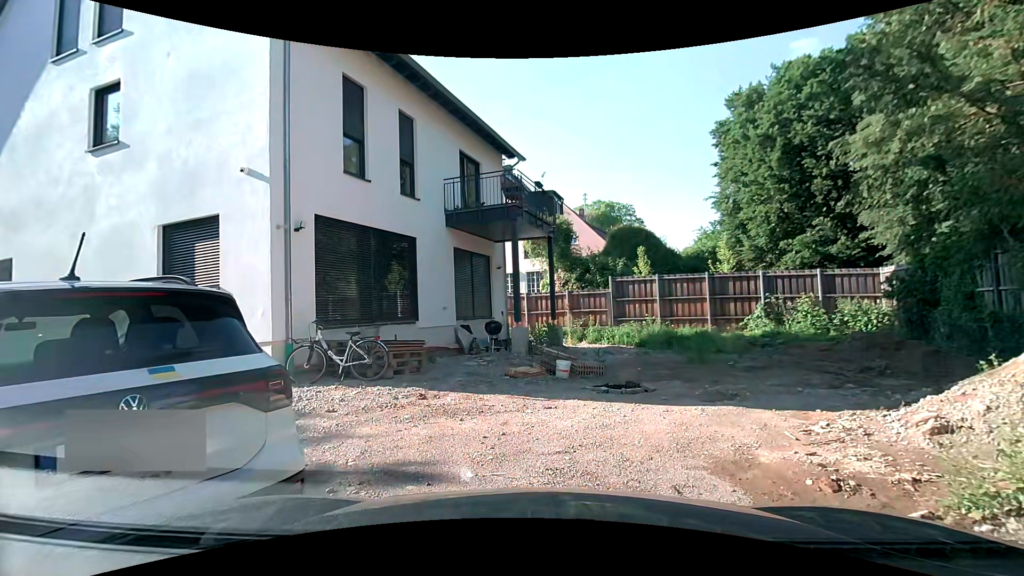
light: Day
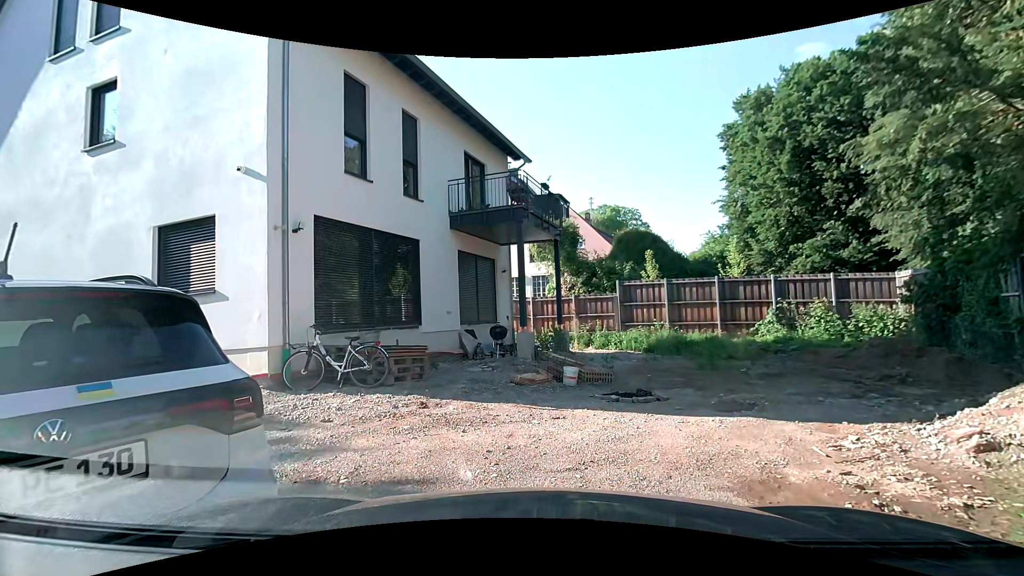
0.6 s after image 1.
(0.0, +0.4) m; 0°
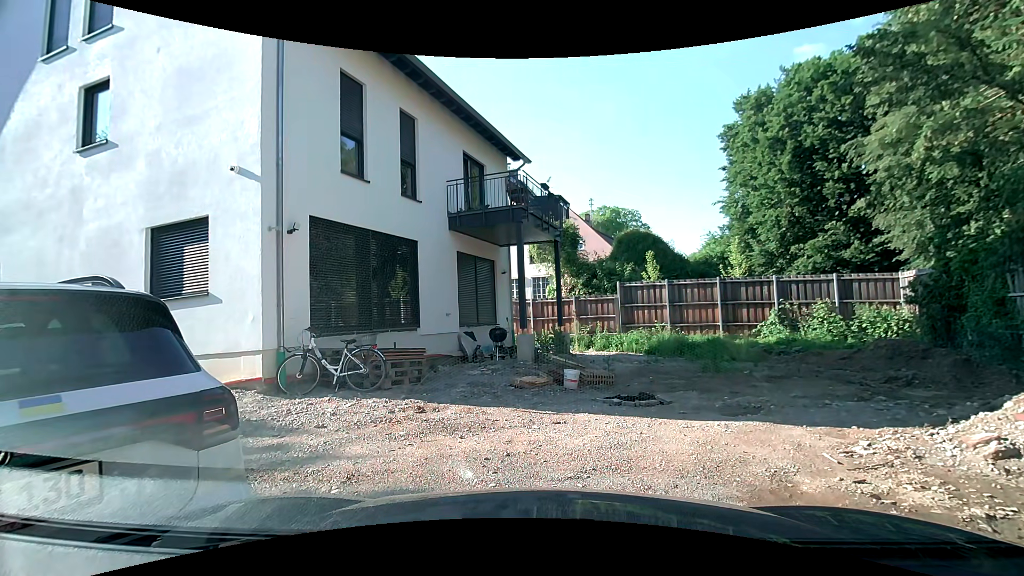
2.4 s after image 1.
(0.0, +0.3) m; 0°
